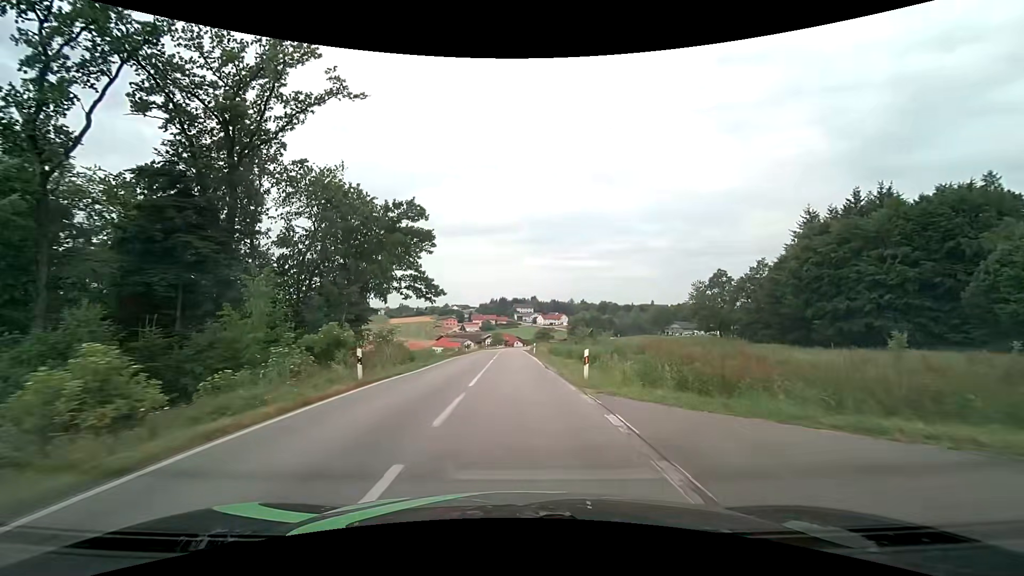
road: secondary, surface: asphalt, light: Day
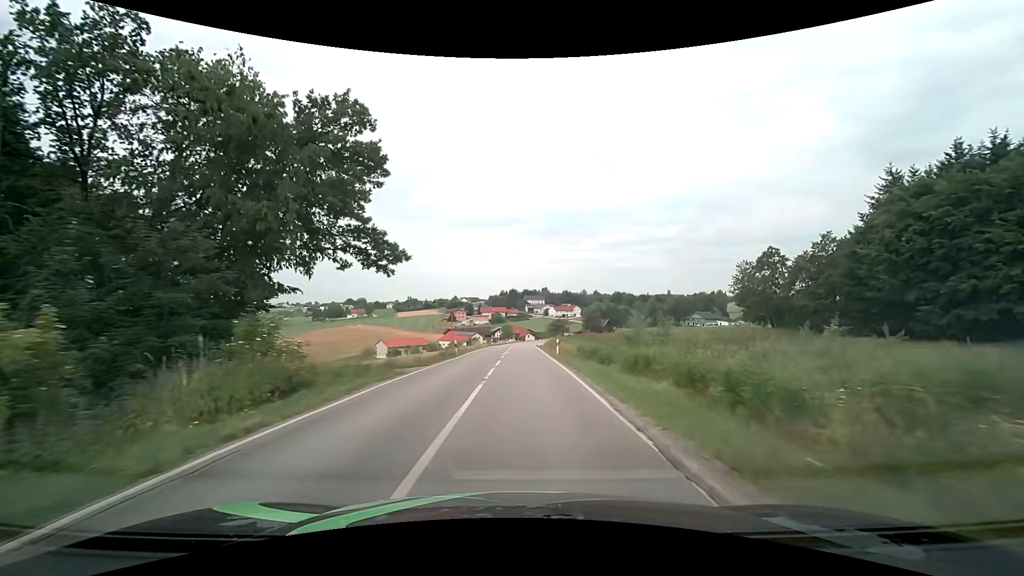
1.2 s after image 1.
(-0.2, +16.7) m; -1°
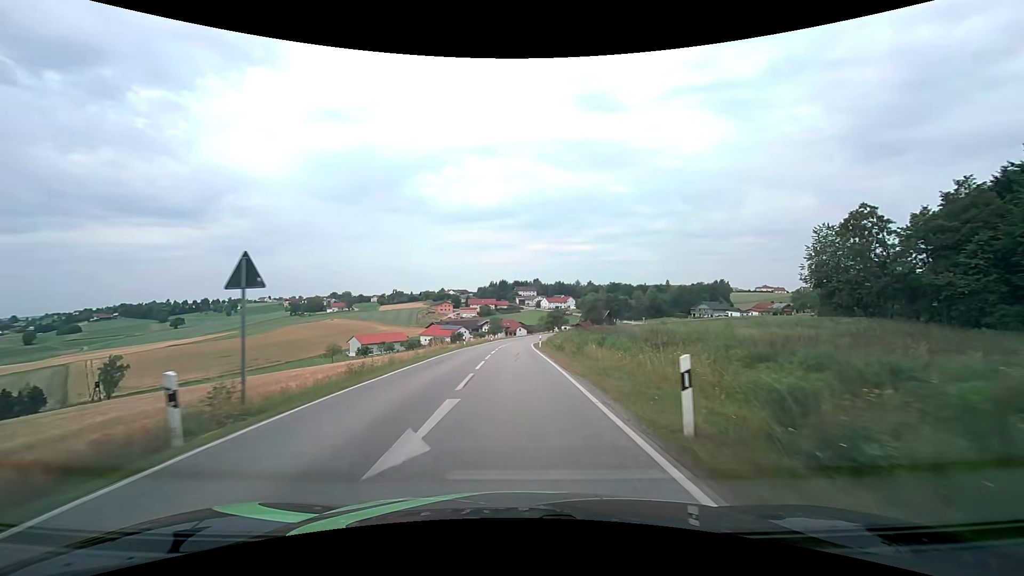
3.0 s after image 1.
(+0.4, +27.3) m; +1°
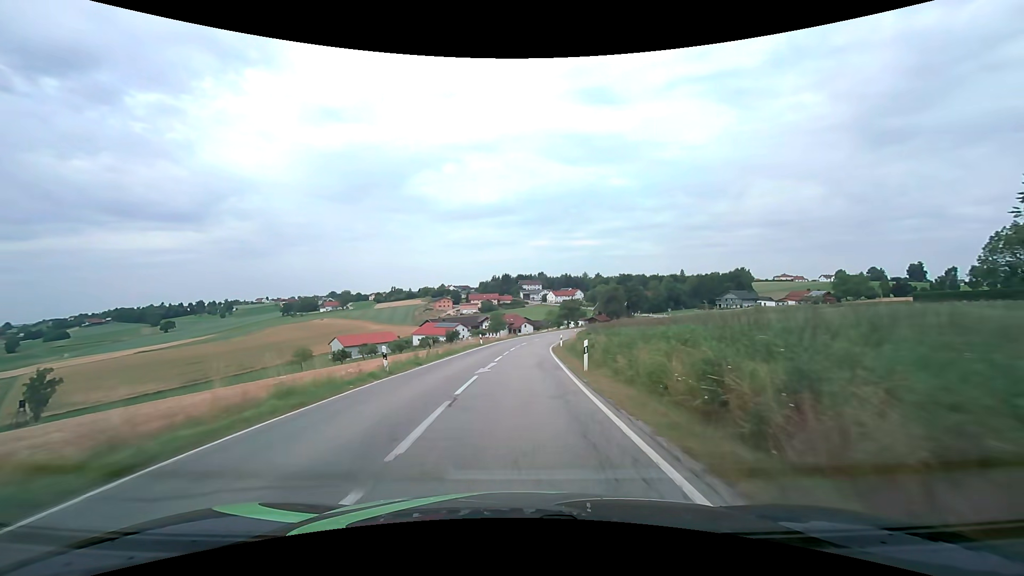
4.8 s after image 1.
(-0.2, +28.4) m; -1°
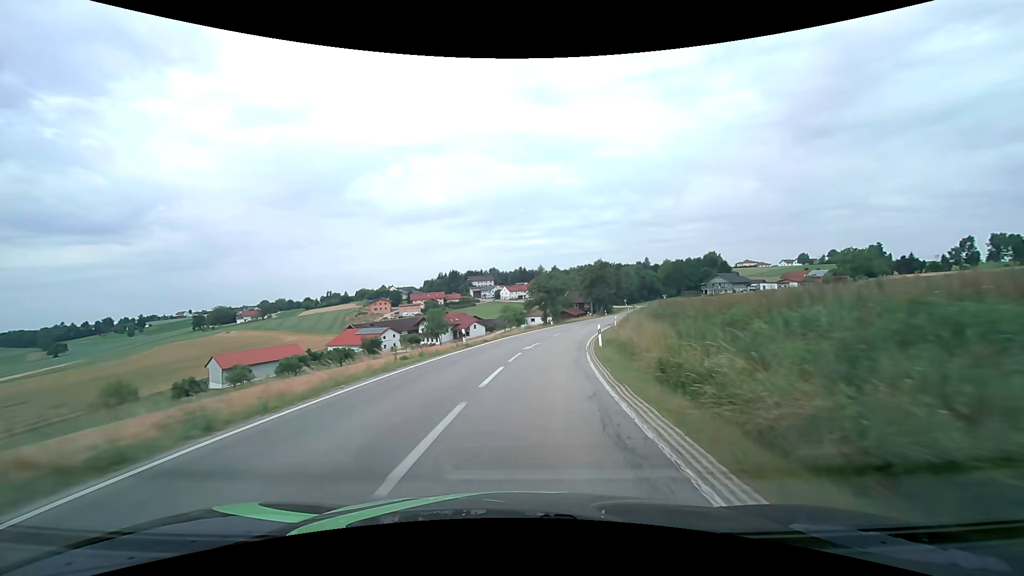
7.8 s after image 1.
(+1.7, +46.3) m; +6°
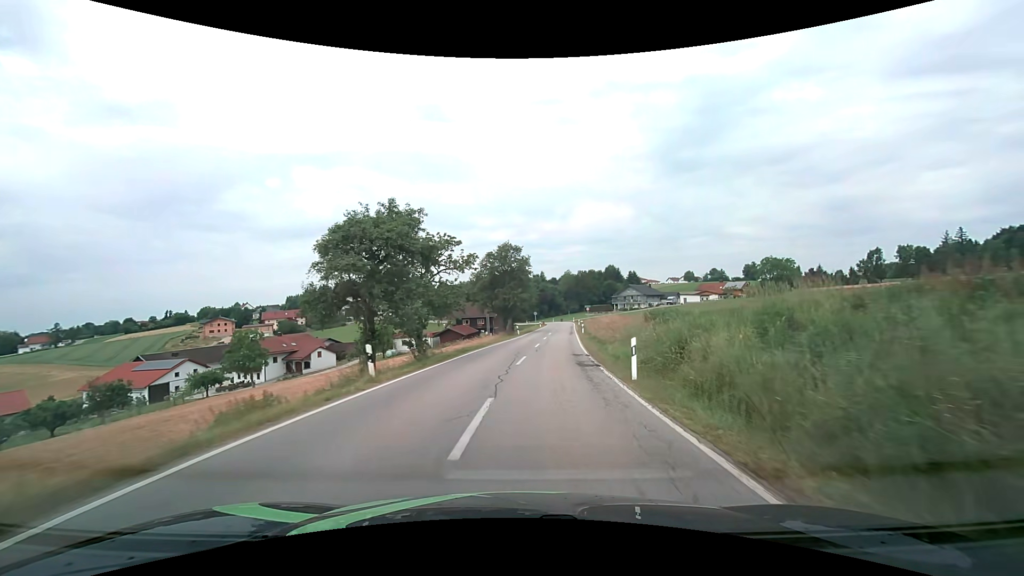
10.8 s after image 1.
(+3.9, +40.3) m; +12°
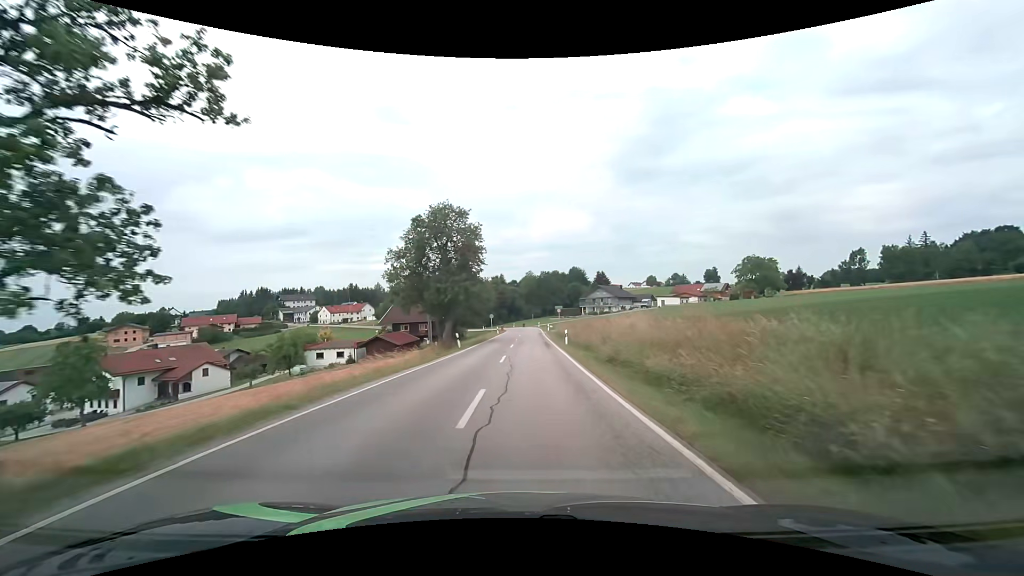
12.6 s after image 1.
(+1.1, +21.7) m; +5°
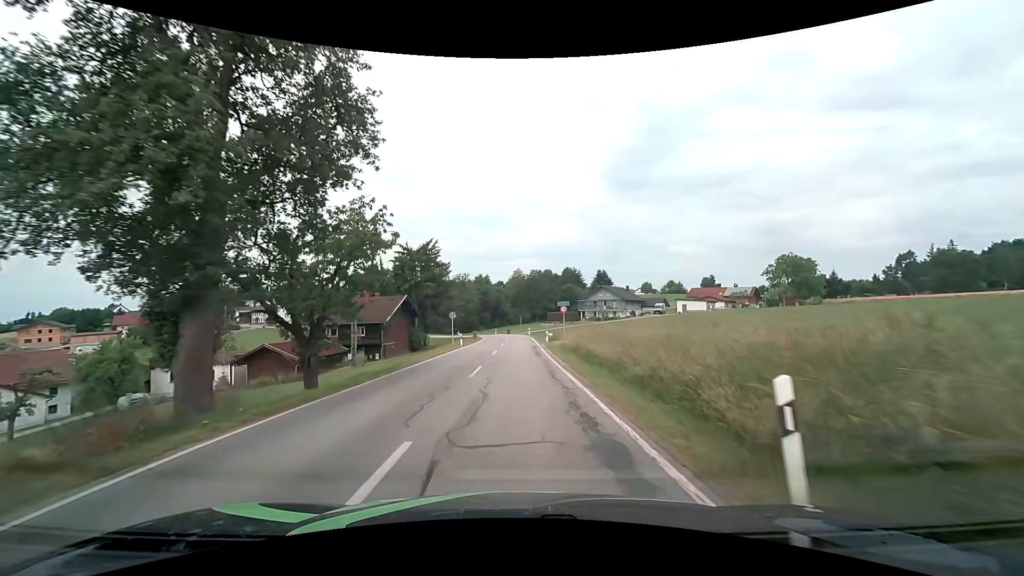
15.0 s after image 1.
(+0.8, +28.3) m; +2°
(0, +10) (0, +20) (0, +30) (0, +40) (0, +50) (0, +60) (-1, +70) (-2, +80) (-5, +90) (-8, +99) m
